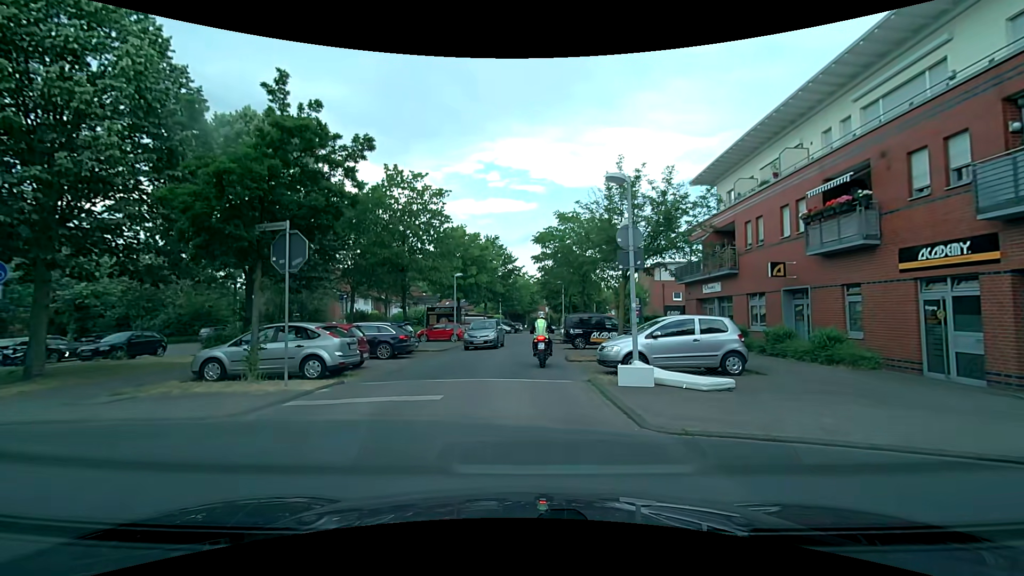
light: Day
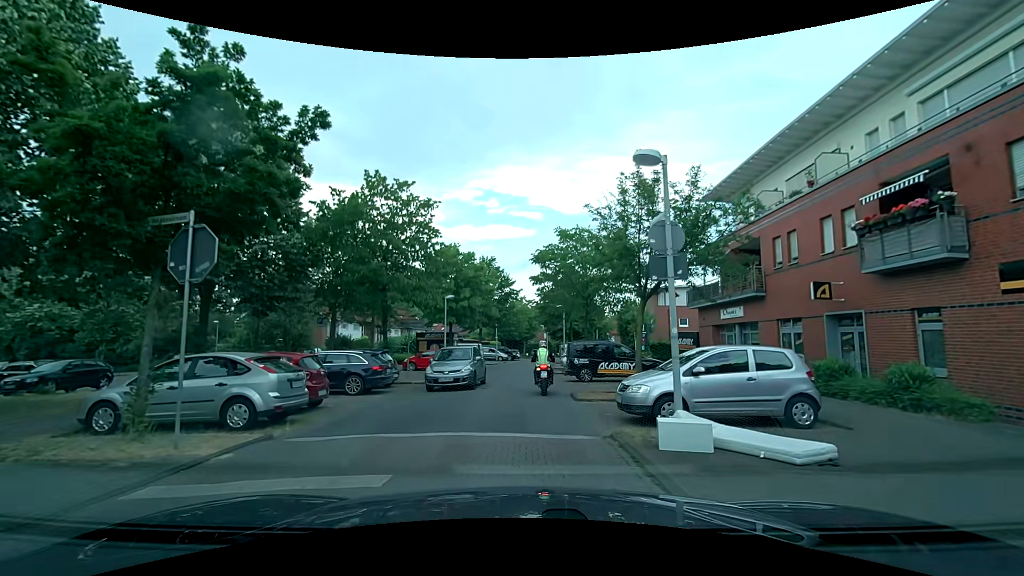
(+0.1, +3.3) m; +1°
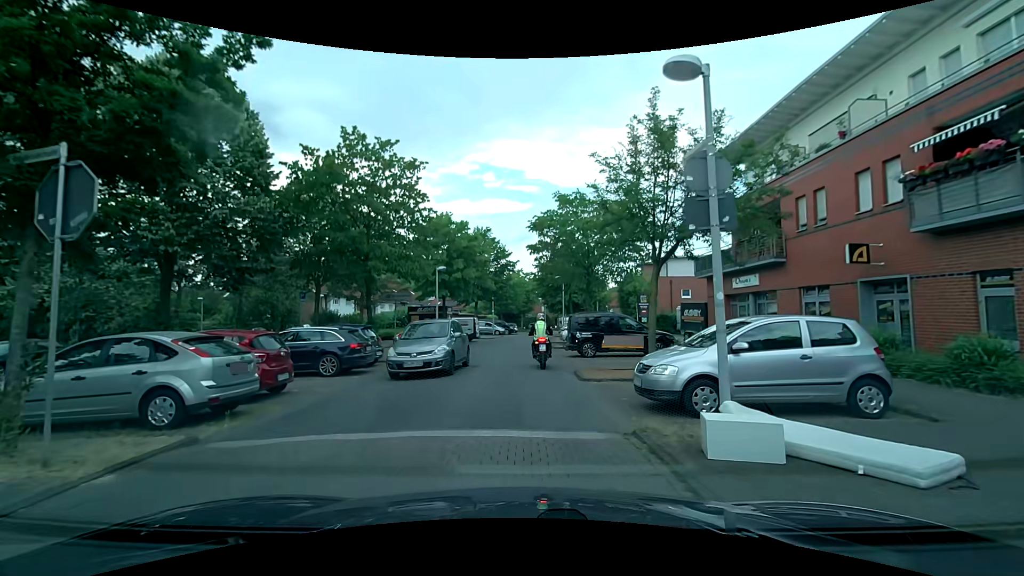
(+0.1, +2.0) m; +1°
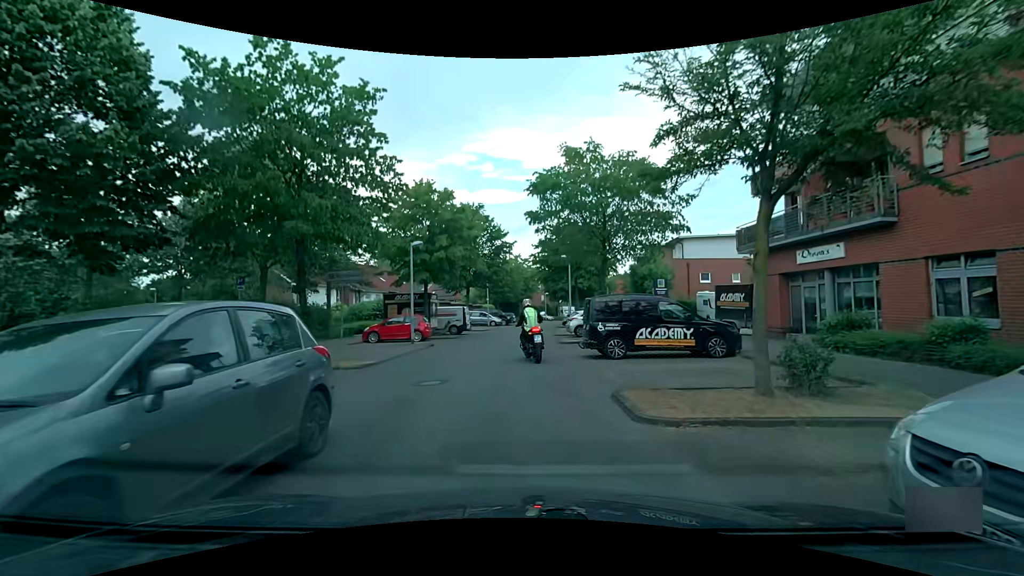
(0.0, +6.2) m; +1°
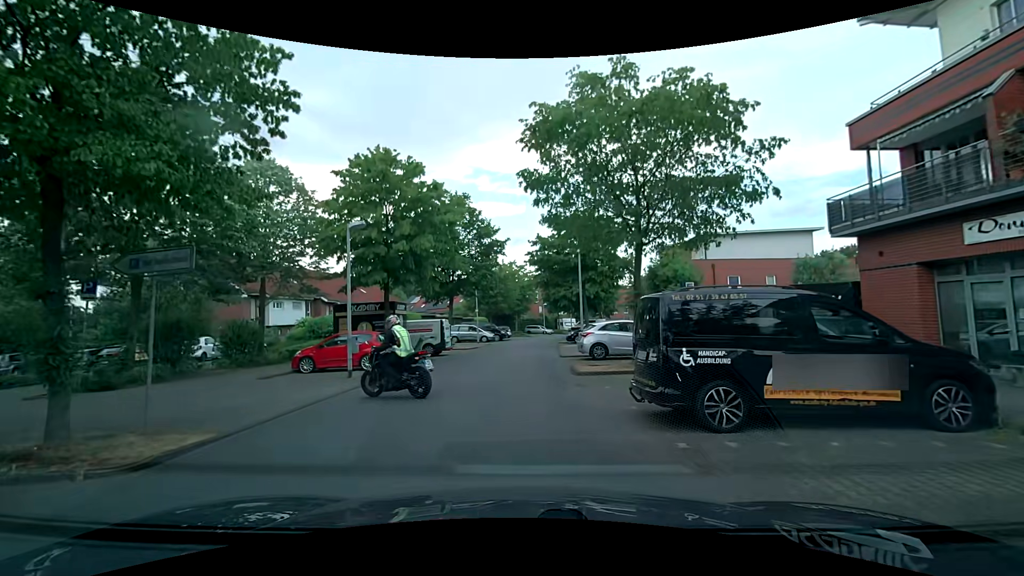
(-0.1, +7.7) m; 0°
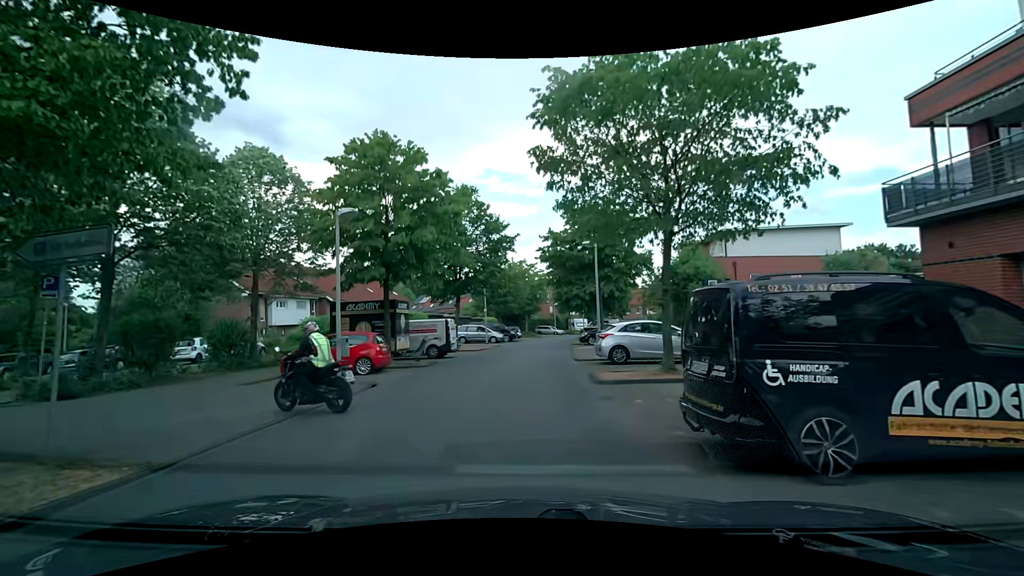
(-0.1, +1.8) m; -3°
